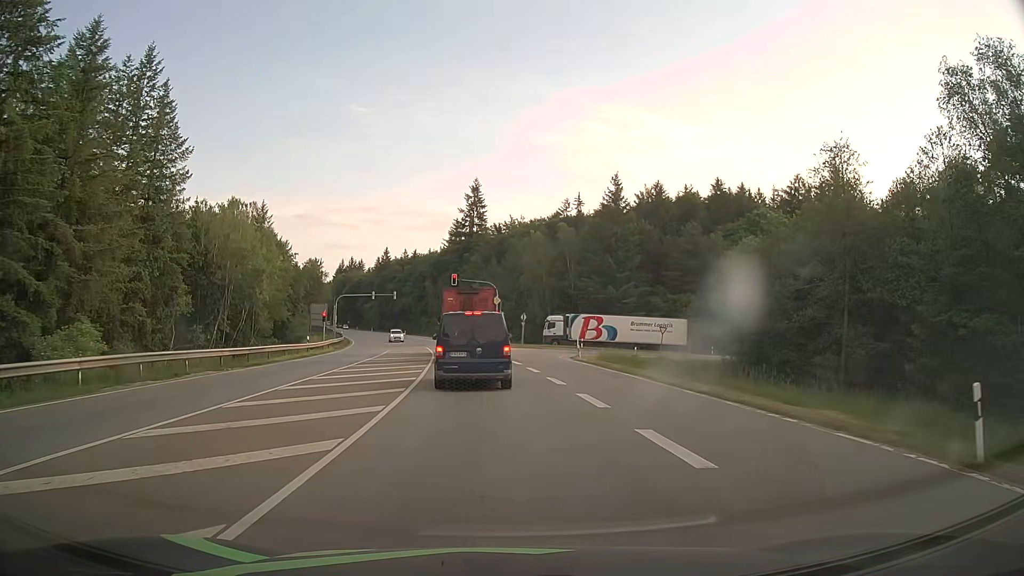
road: secondary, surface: asphalt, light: Day
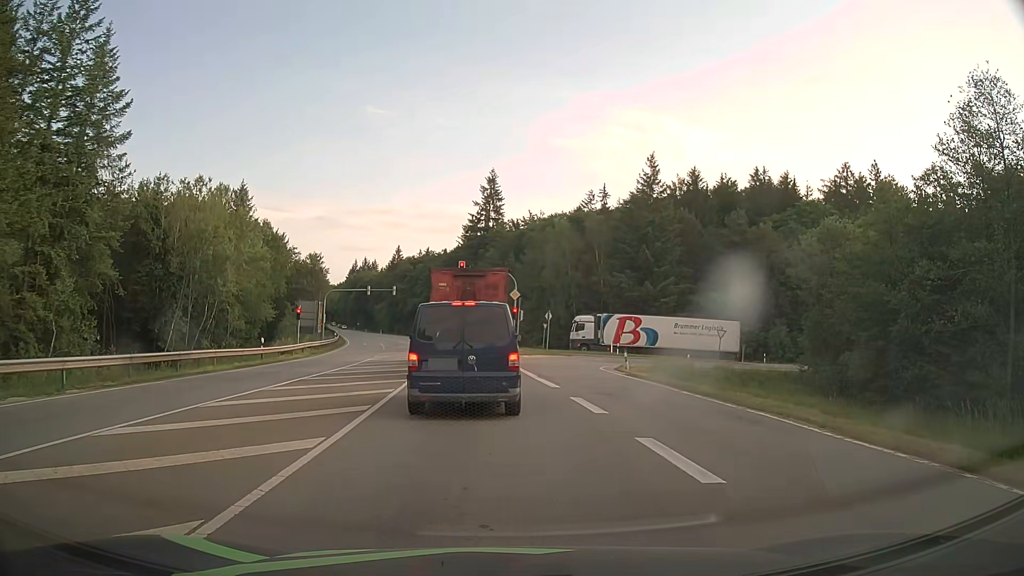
(-0.2, +12.0) m; -2°
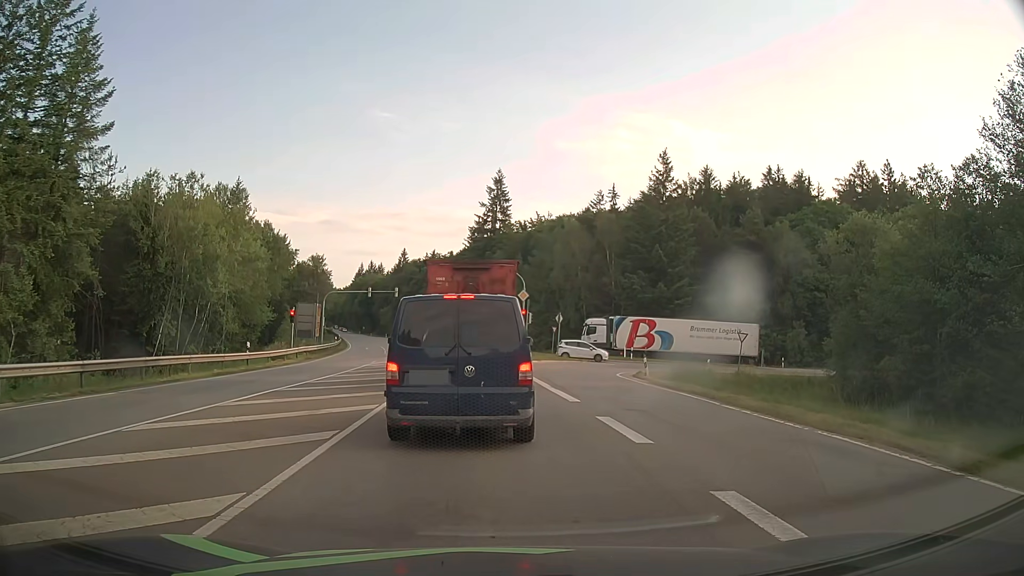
(0.0, +2.9) m; 0°
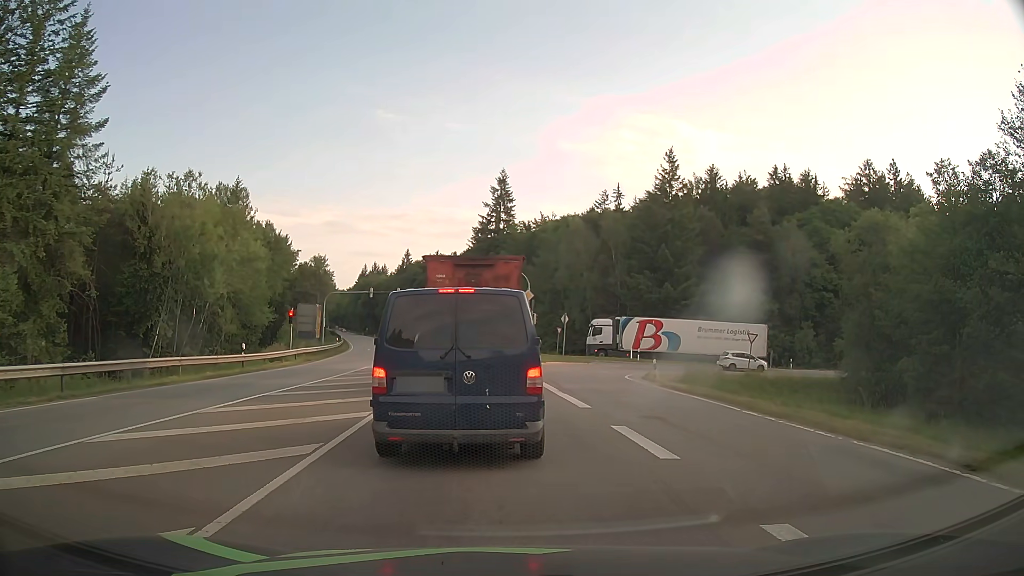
(0.0, +1.1) m; 0°
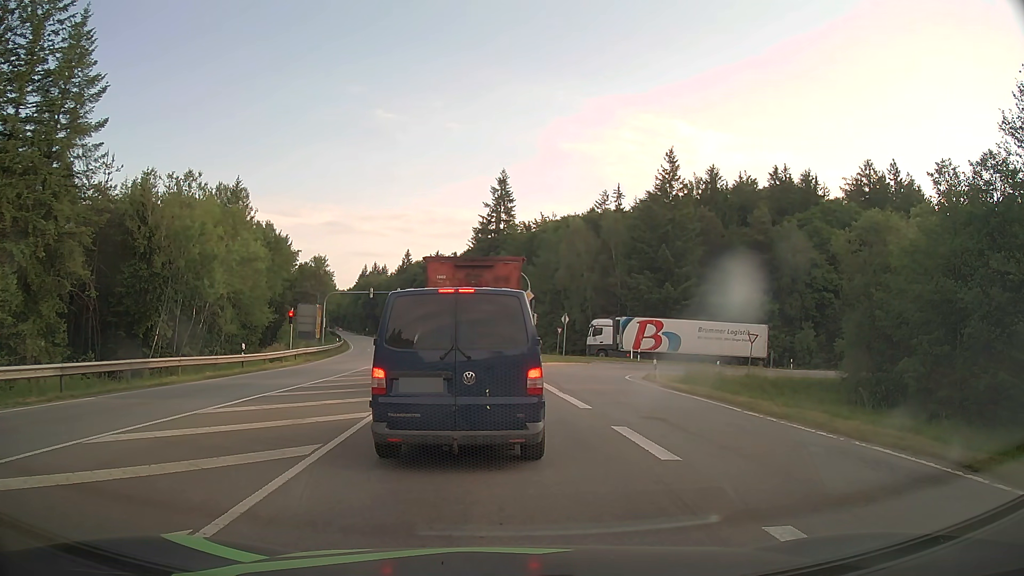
(0.0, +0.1) m; 0°
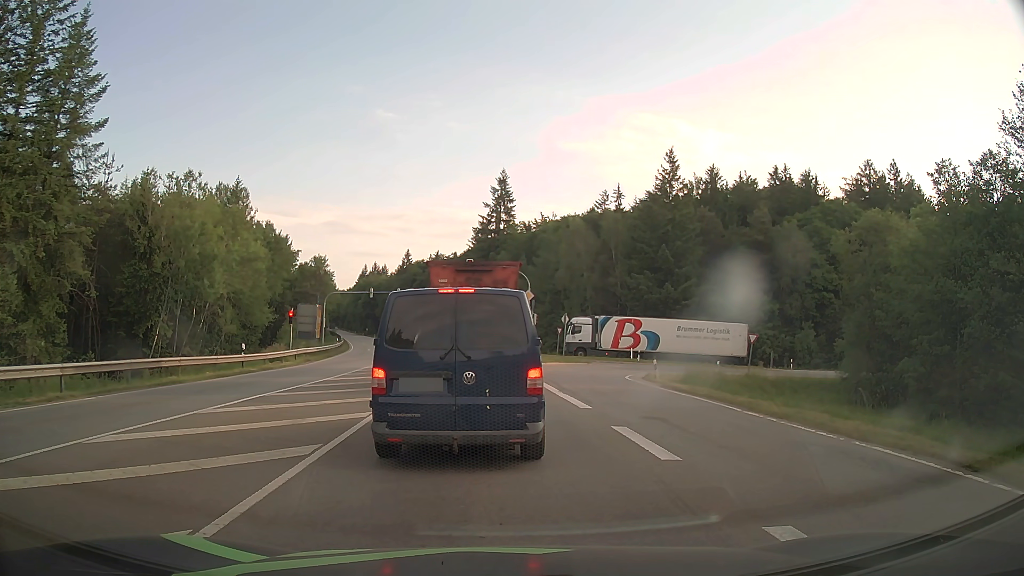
(0.0, 0.0) m; 0°
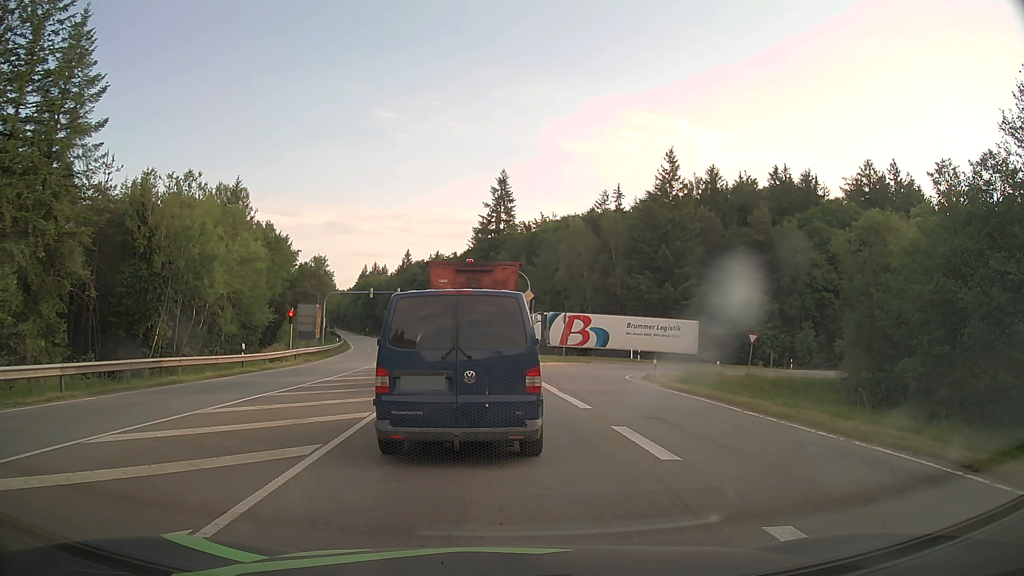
(0.0, 0.0) m; 0°
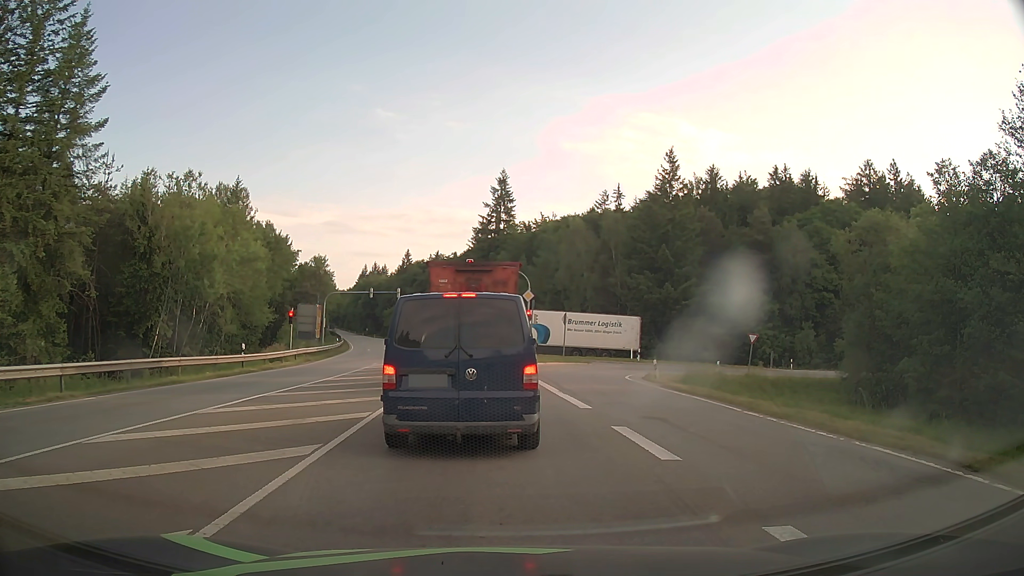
(0.0, 0.0) m; 0°
